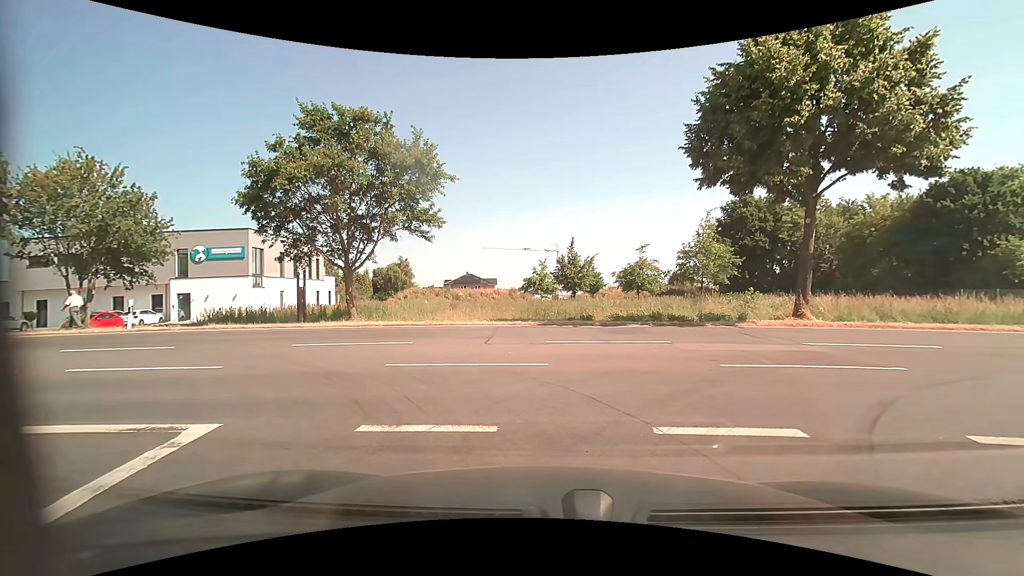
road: residential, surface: asphalt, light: Day
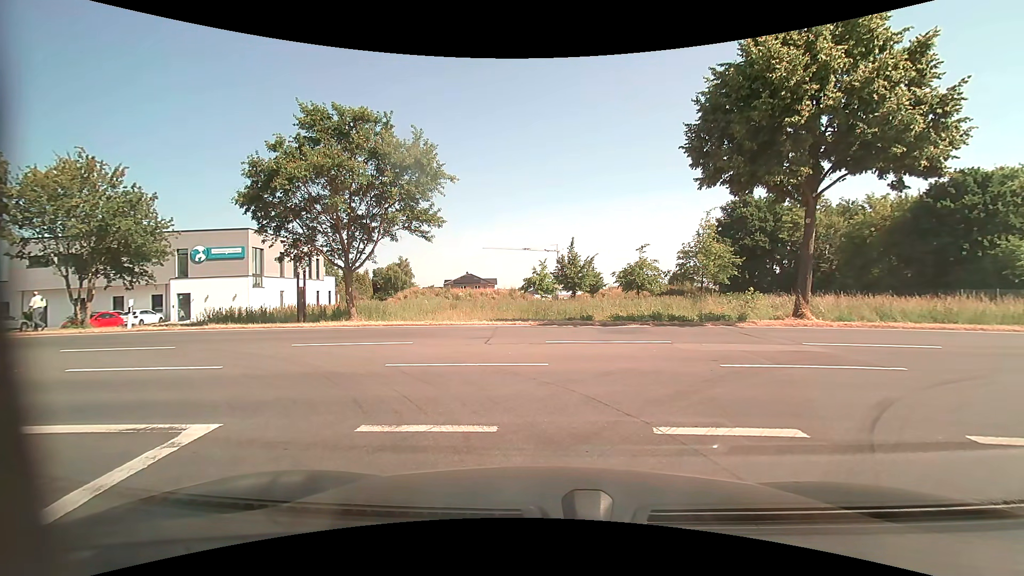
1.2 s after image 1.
(0.0, 0.0) m; 0°
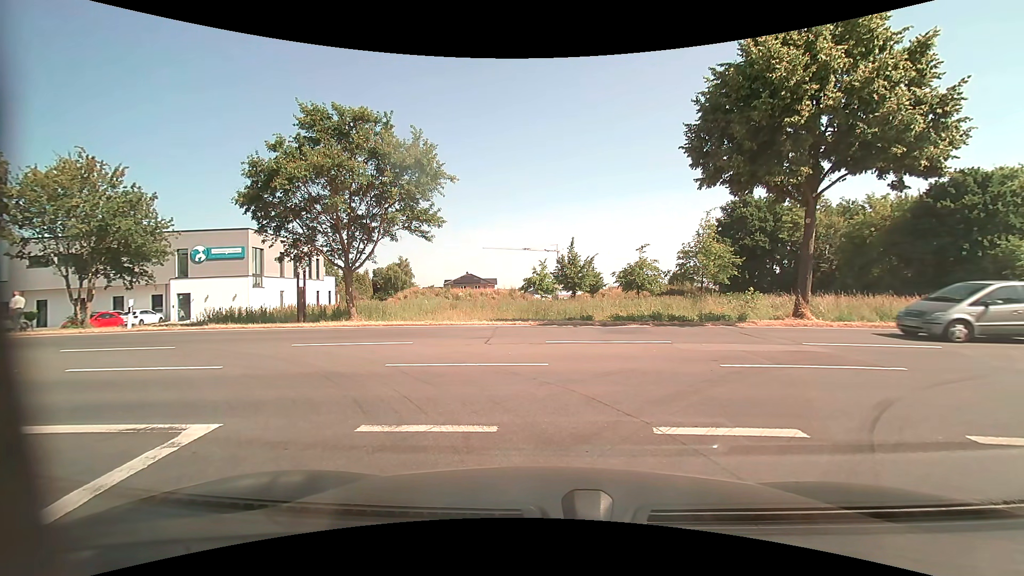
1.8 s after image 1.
(0.0, 0.0) m; 0°
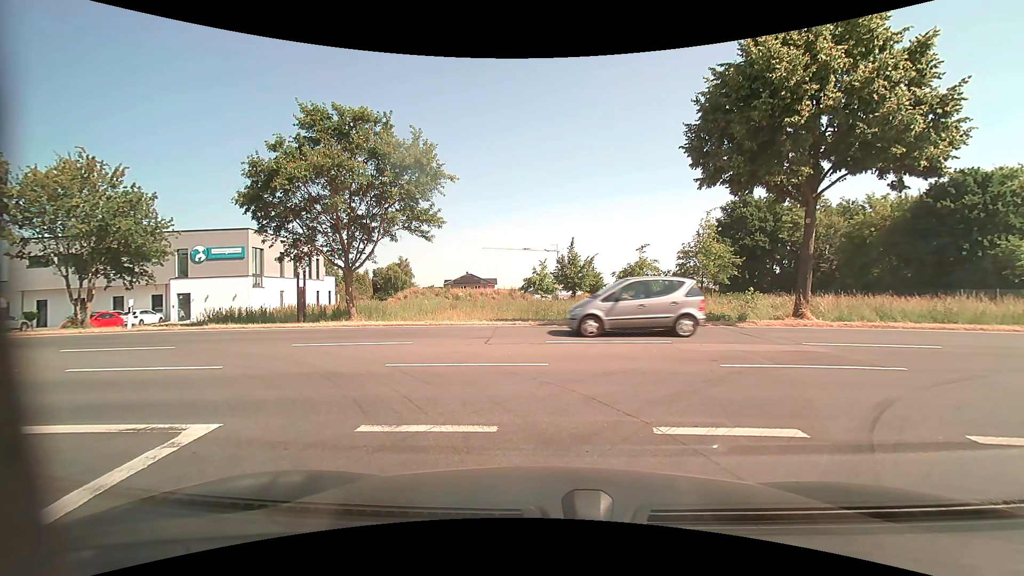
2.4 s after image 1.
(0.0, 0.0) m; 0°
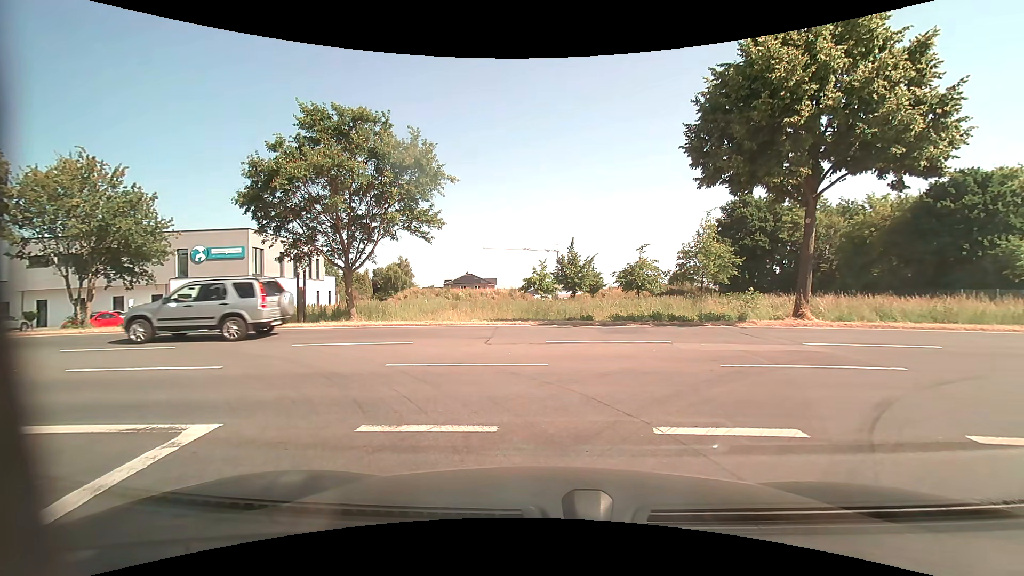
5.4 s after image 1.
(0.0, 0.0) m; 0°
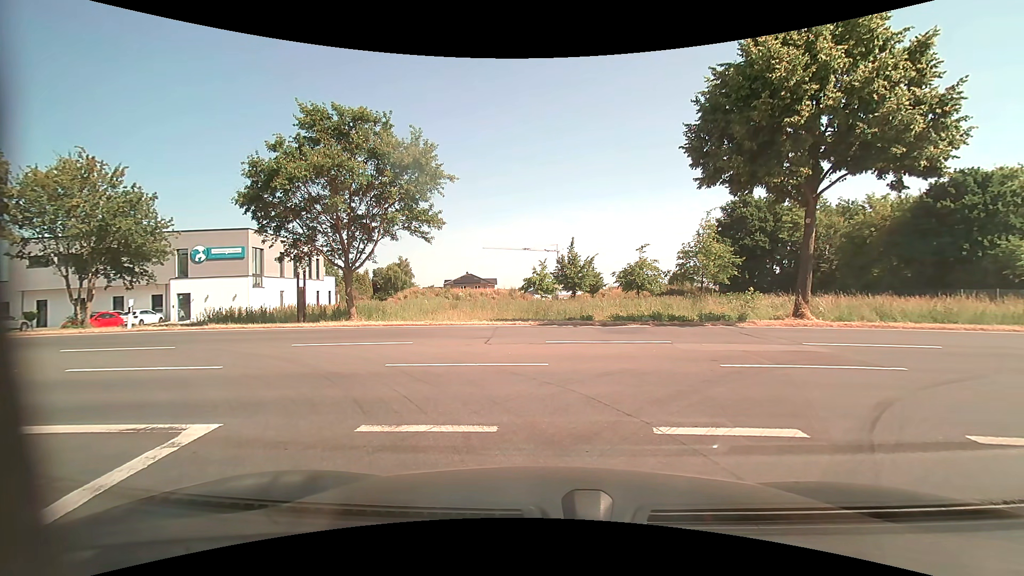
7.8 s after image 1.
(0.0, 0.0) m; 0°
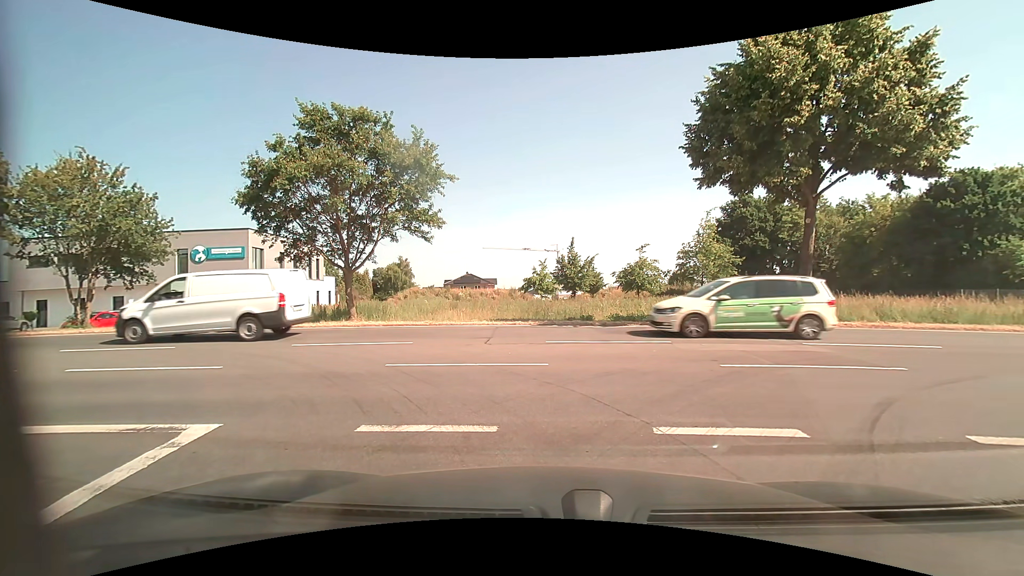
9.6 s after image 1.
(0.0, 0.0) m; 0°
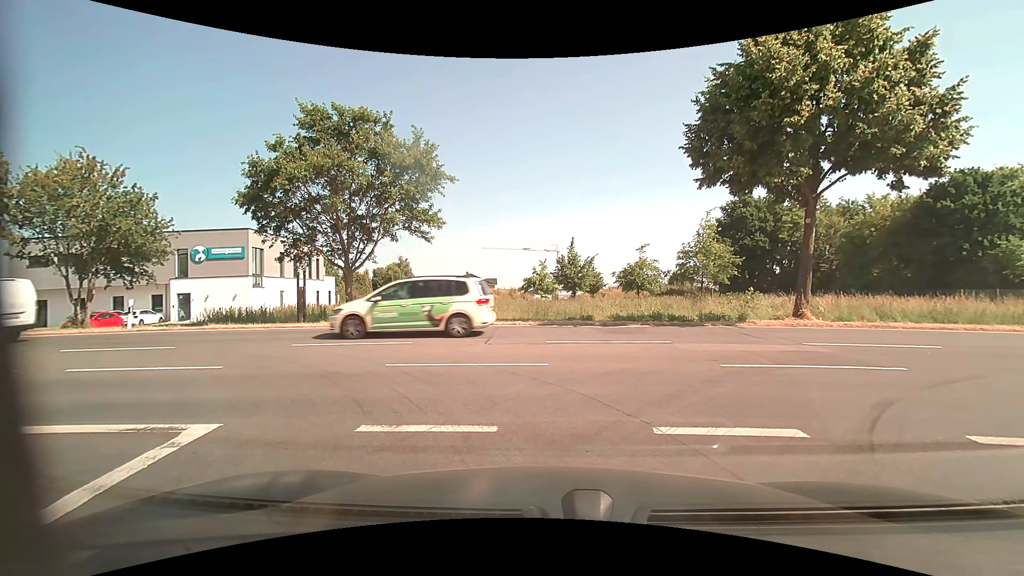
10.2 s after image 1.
(0.0, 0.0) m; 0°
